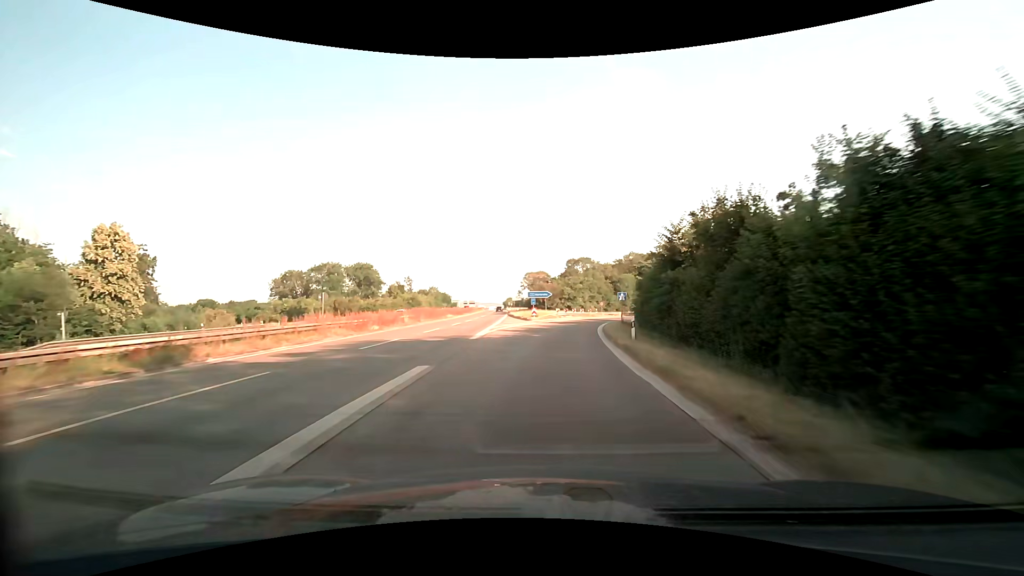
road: trunk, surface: asphalt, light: Day
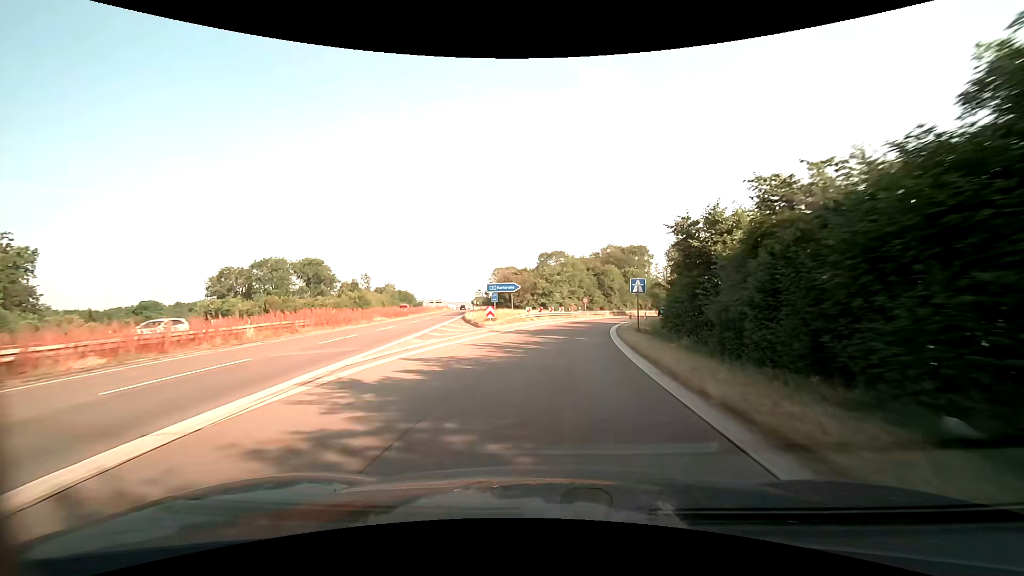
(+0.6, +20.6) m; +3°
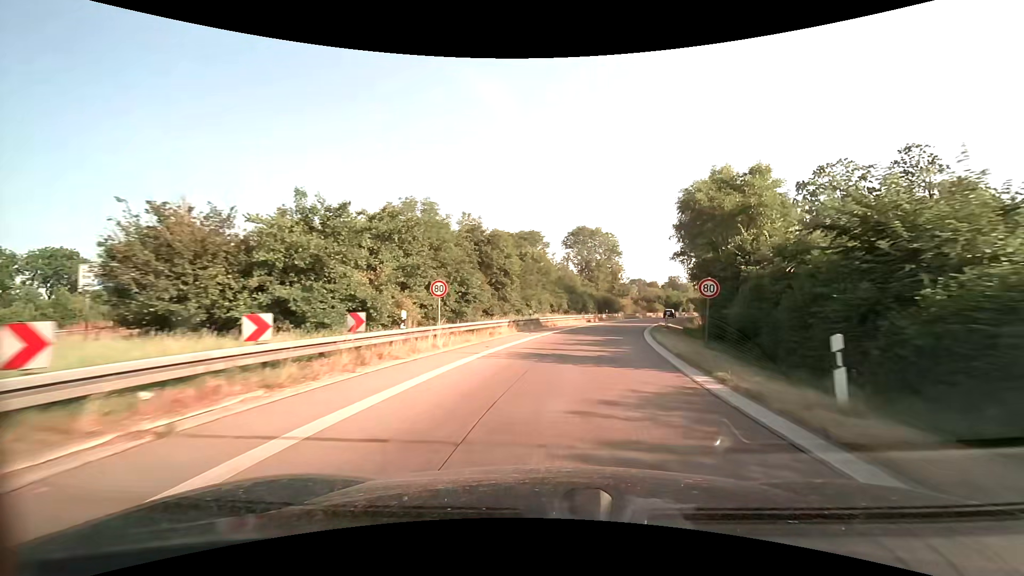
(+4.6, +47.5) m; +13°
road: motorway_link
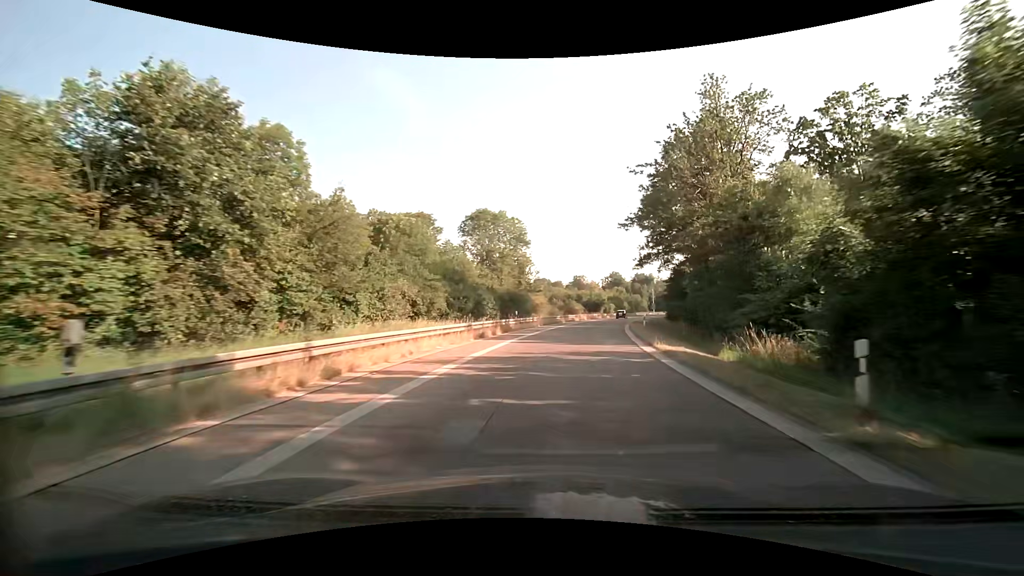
(+2.9, +29.2) m; +11°
(0, +10) (+1, +20) (+2, +30) (+4, +40) (+5, +50) (+7, +59) (+10, +69) (+12, +79) (+14, +89) (+17, +98) m
